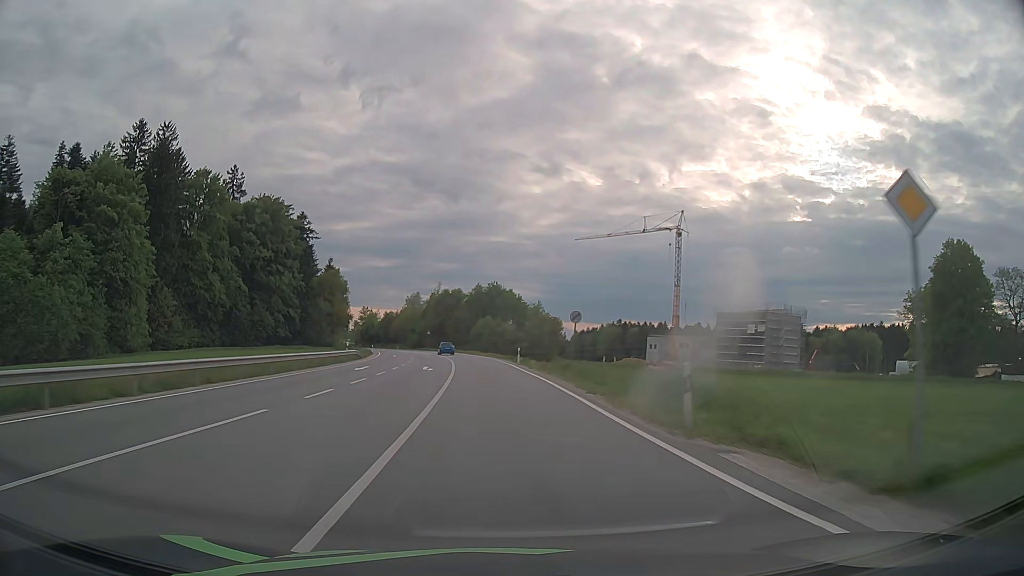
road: secondary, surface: asphalt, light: Day
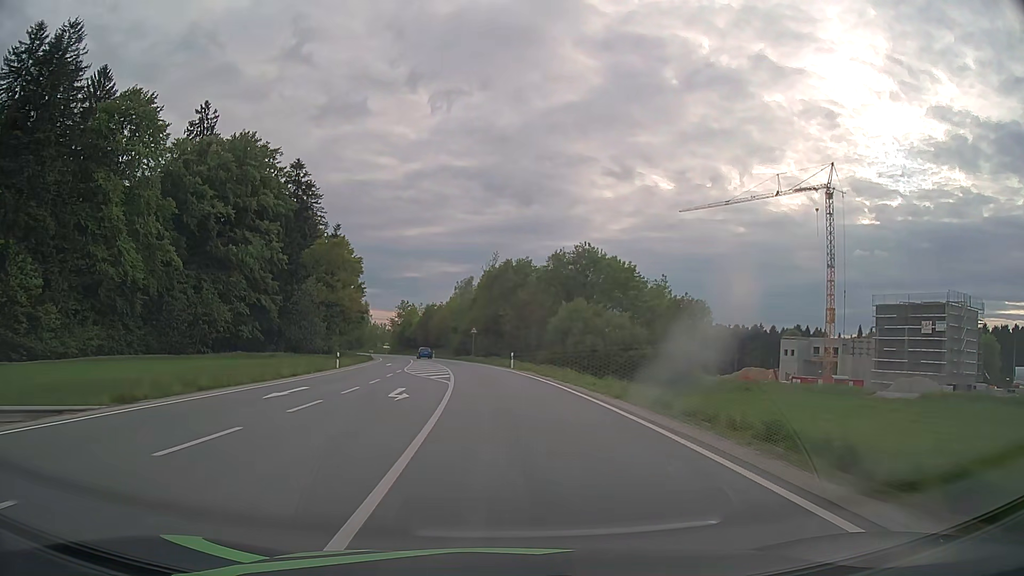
(-2.7, +51.1) m; -6°
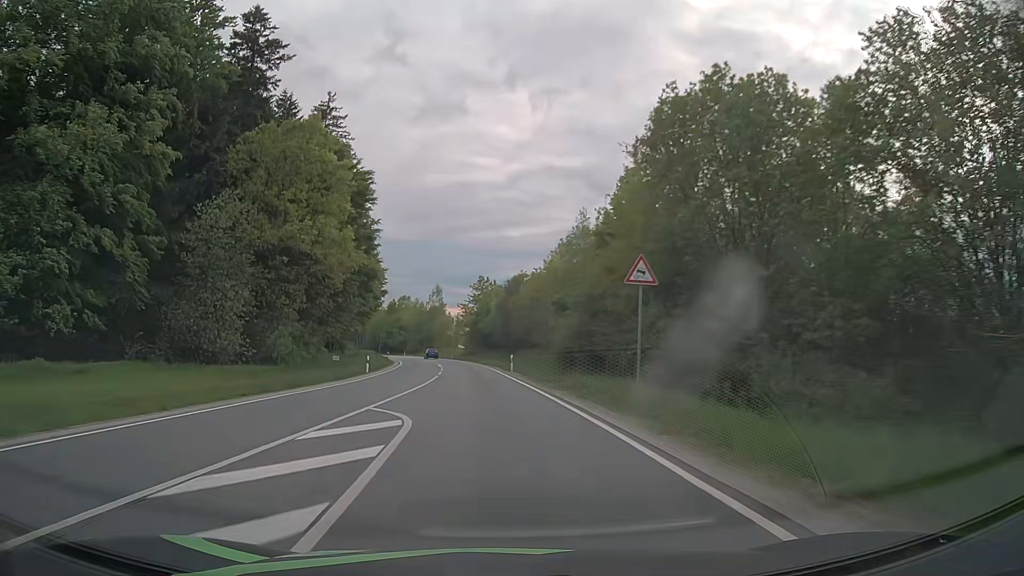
(-3.8, +54.7) m; -9°
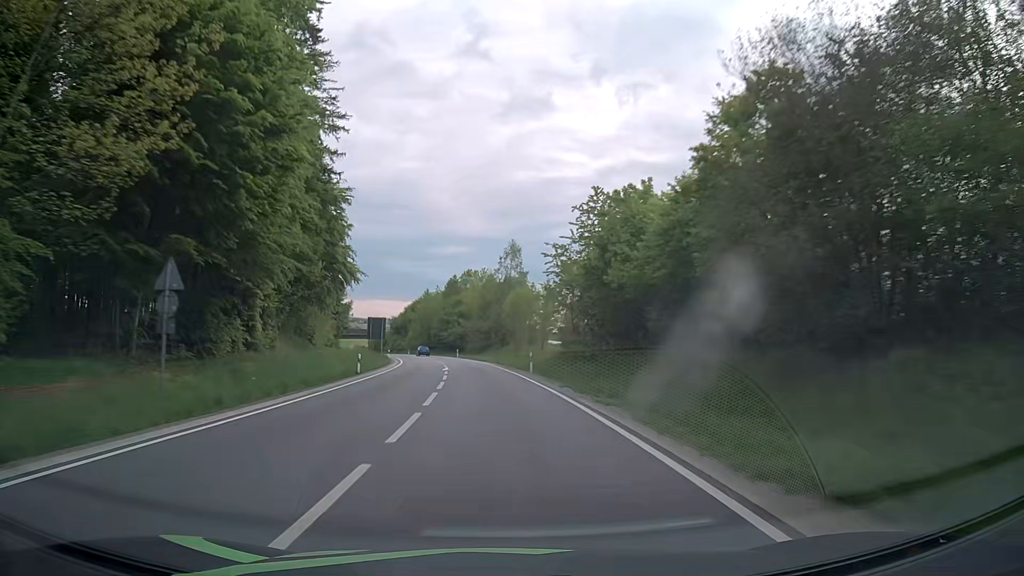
(-3.9, +57.8) m; -7°
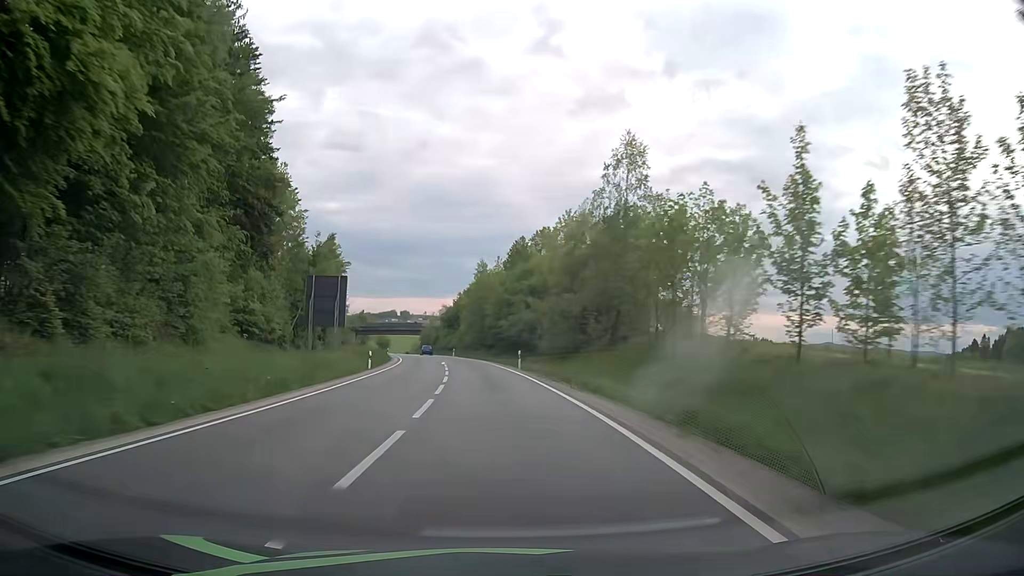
(-2.5, +45.5) m; -6°
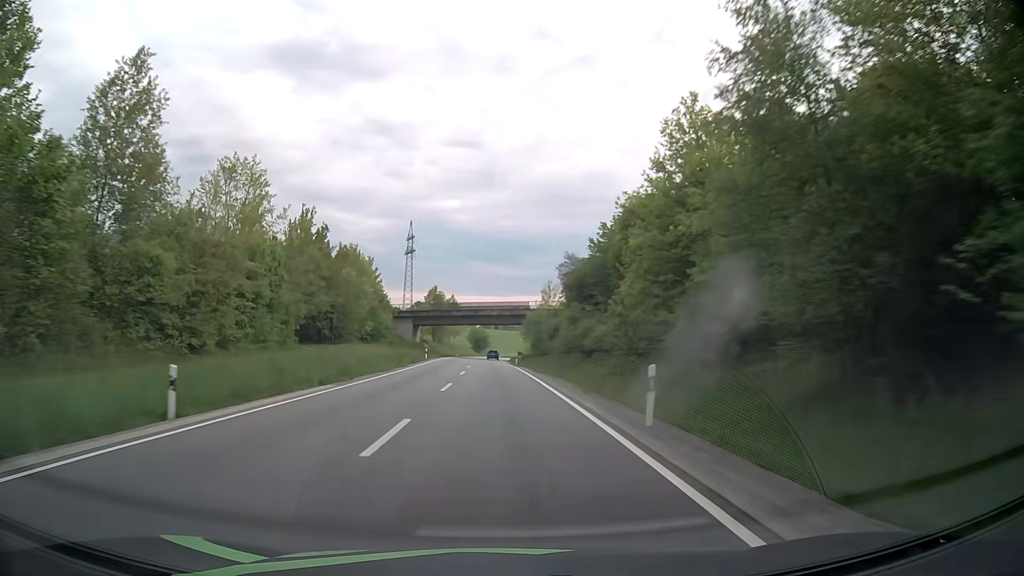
(-7.3, +77.2) m; -11°
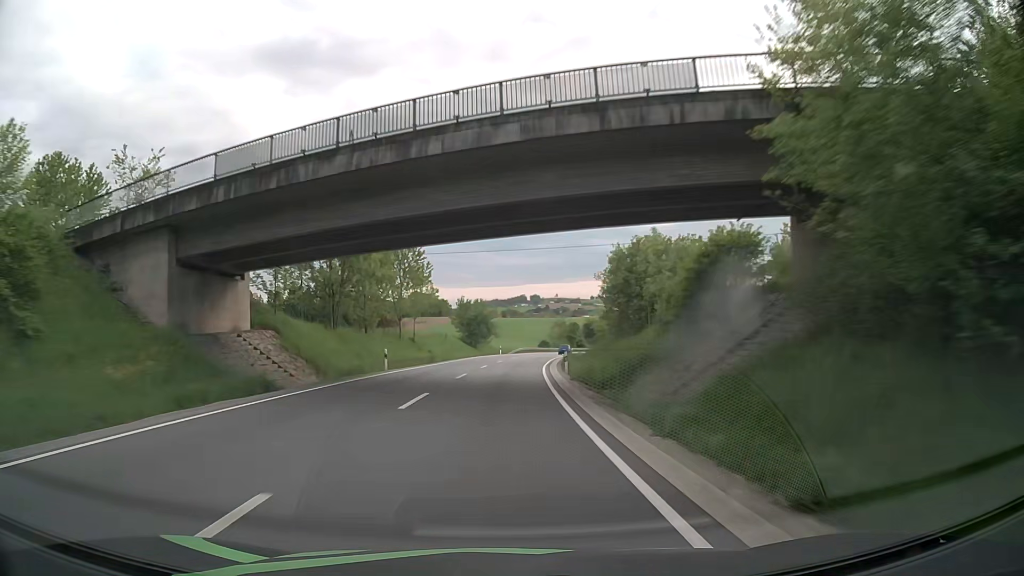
(-1.8, +78.9) m; -1°
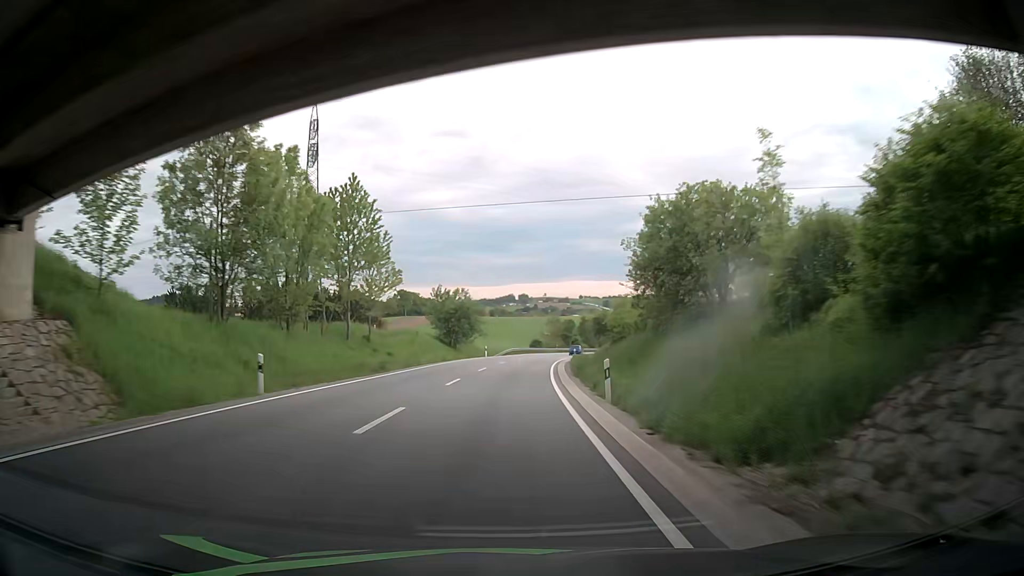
(+0.2, +15.8) m; +1°
(0, +10) (0, +20) (+1, +30) (+1, +40) (+2, +50) (+3, +60) (+4, +70) (+6, +80) (+8, +90) (+10, +99) m
